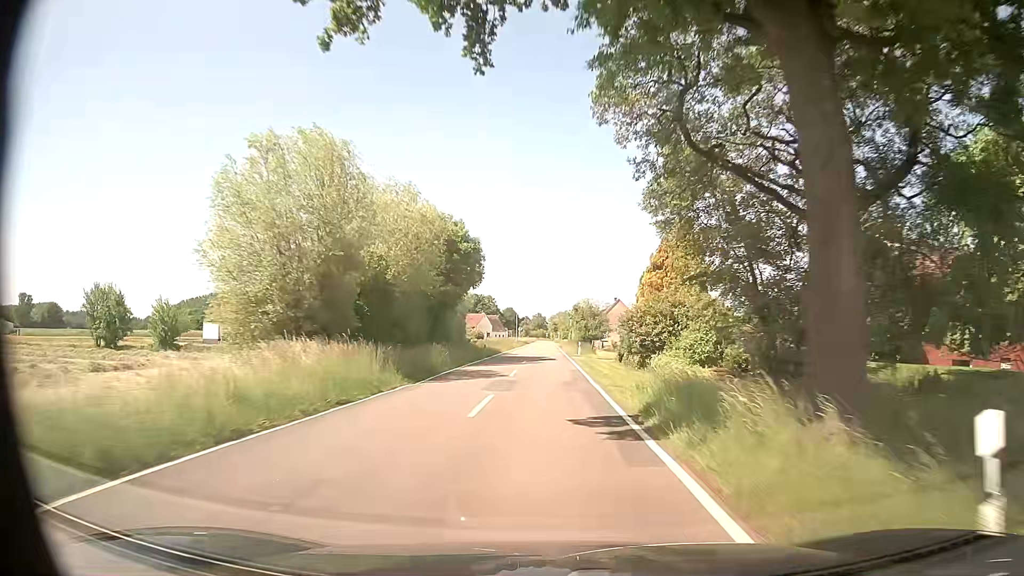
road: tertiary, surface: asphalt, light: Day
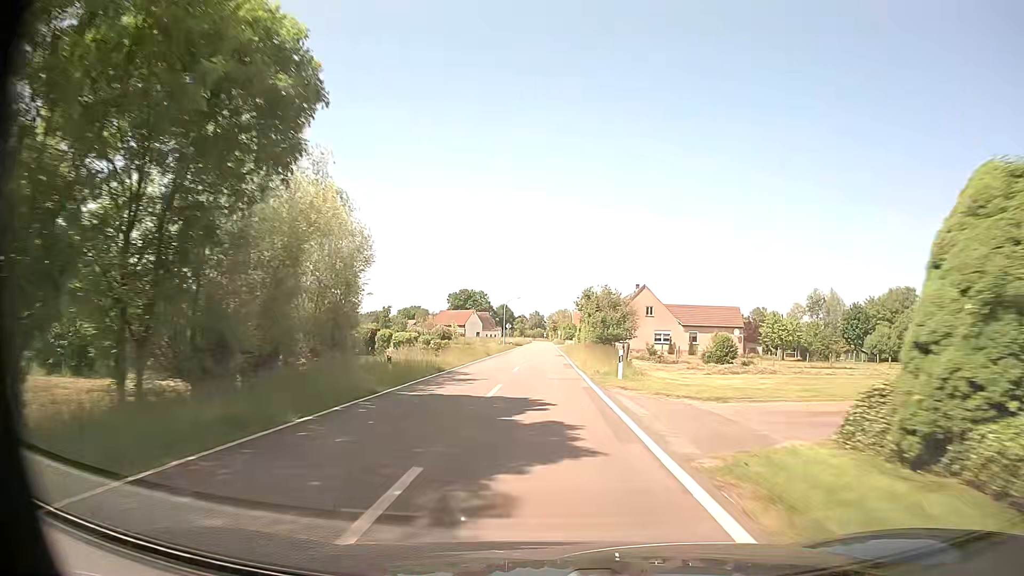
(0.0, +32.2) m; 0°
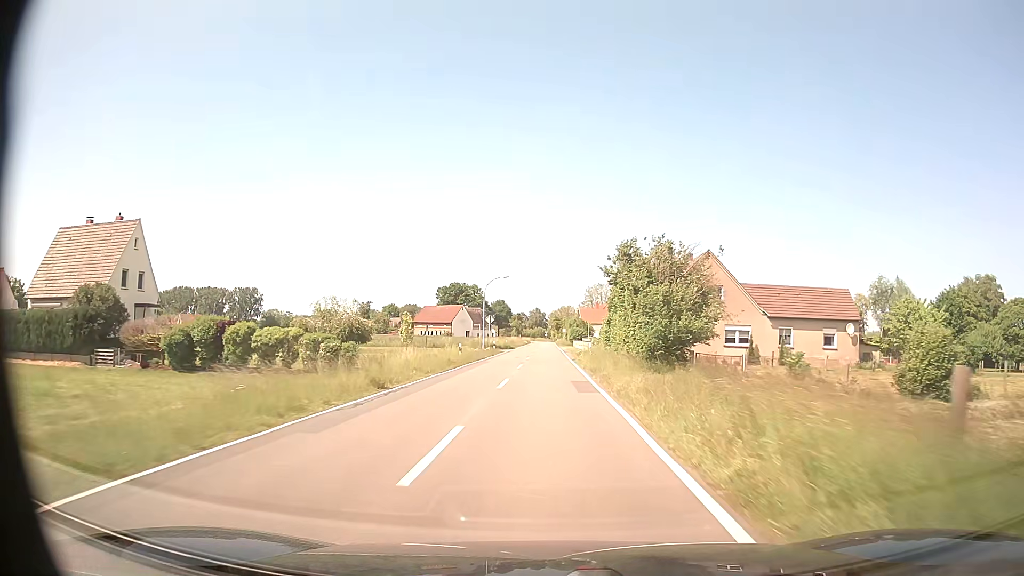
(0.0, +32.8) m; 0°
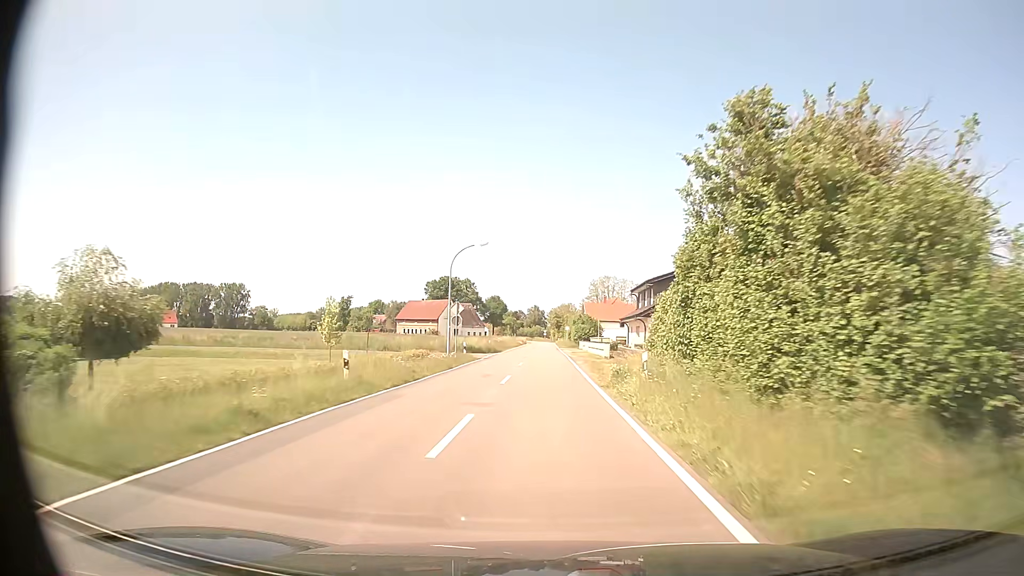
(0.0, +22.0) m; 0°
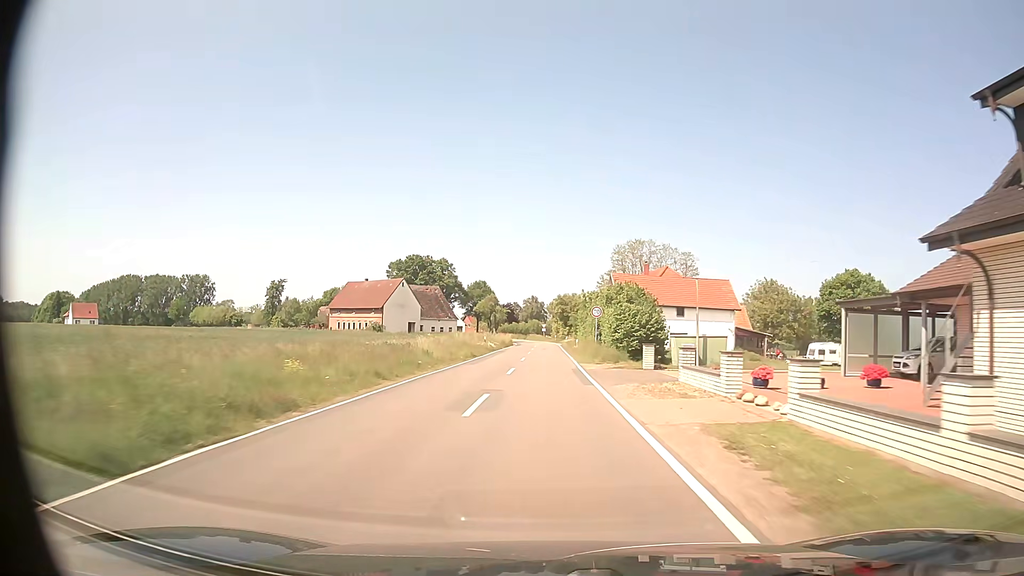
(+0.1, +55.3) m; 0°
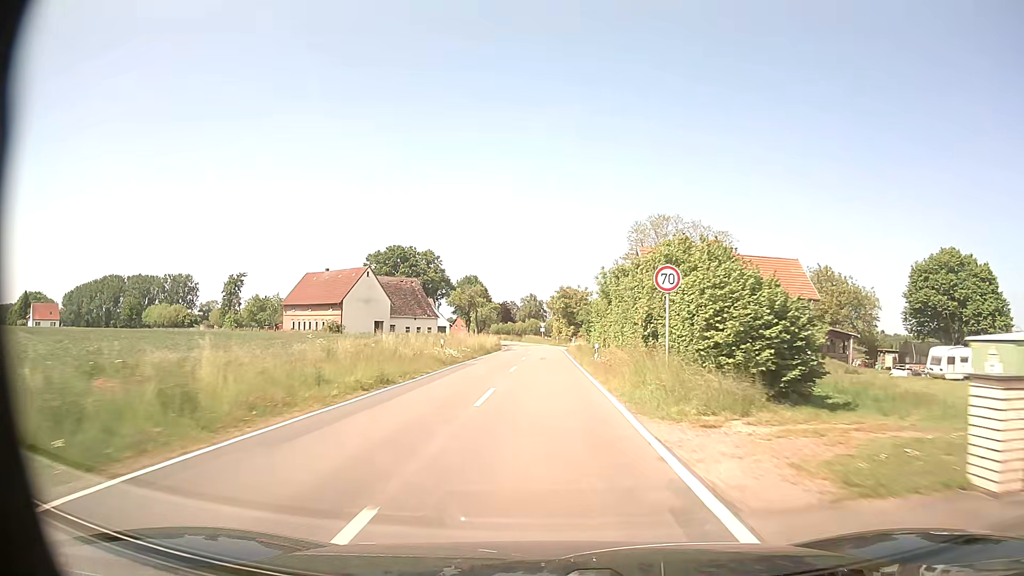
(0.0, +21.8) m; 0°
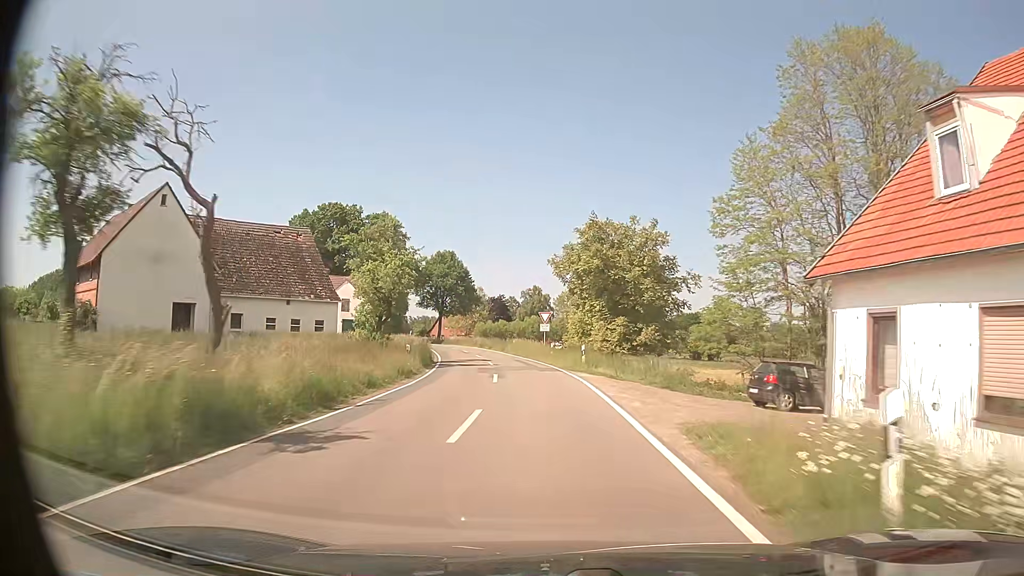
(-0.1, +52.2) m; -1°
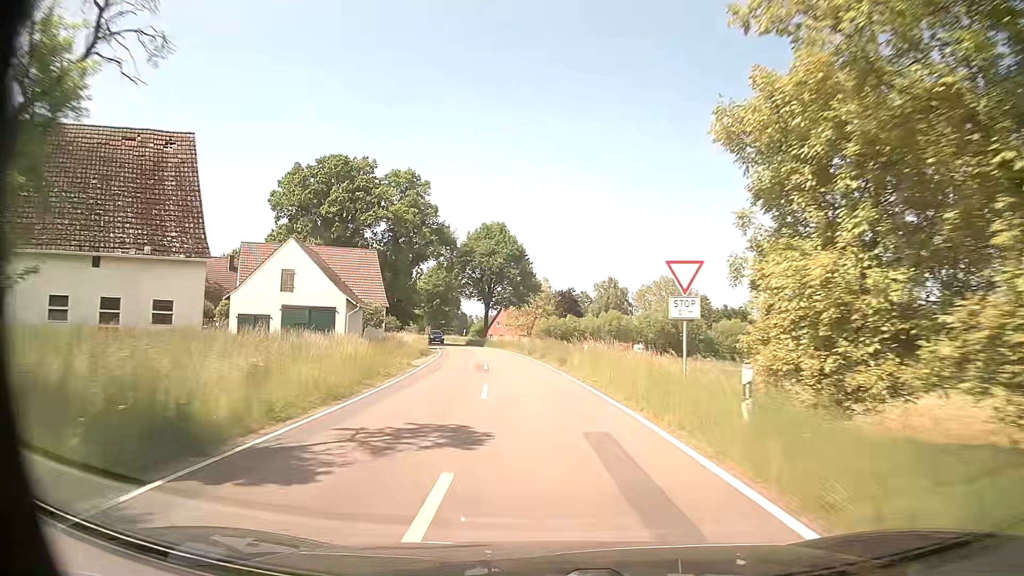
(-1.3, +29.6) m; -6°
(0, +10) (-1, +20) (-1, +30) (-2, +40) (-4, +50) (-5, +60) (-7, +69) (-9, +79) (-12, +89) (-14, +99) m
